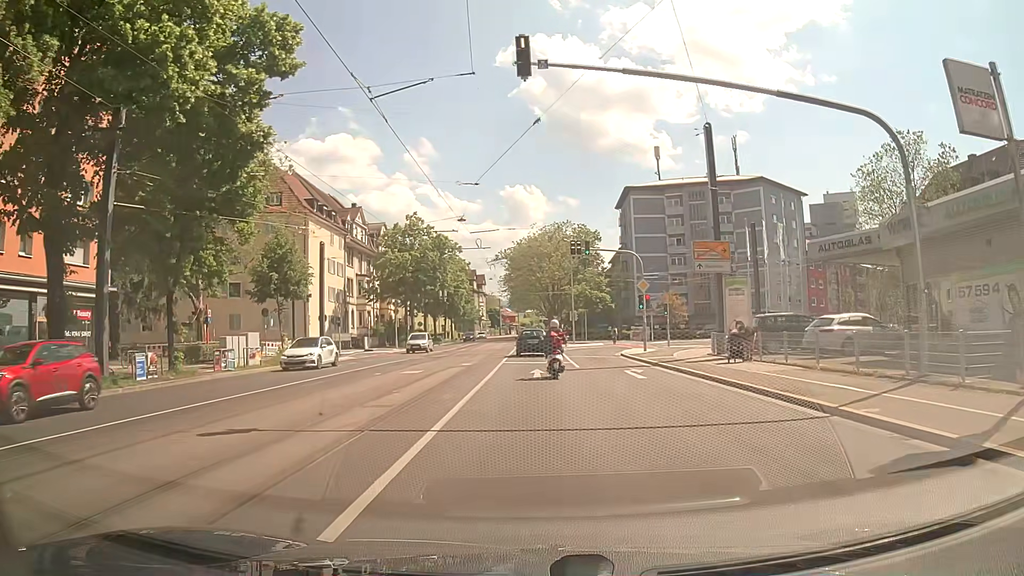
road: primary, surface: asphalt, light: Day
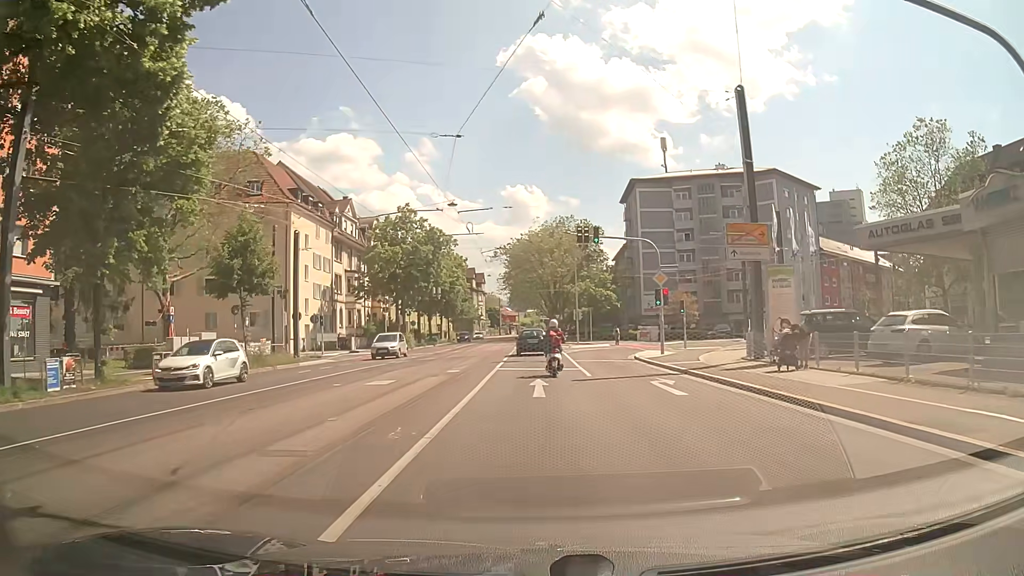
(+0.1, +5.0) m; 0°
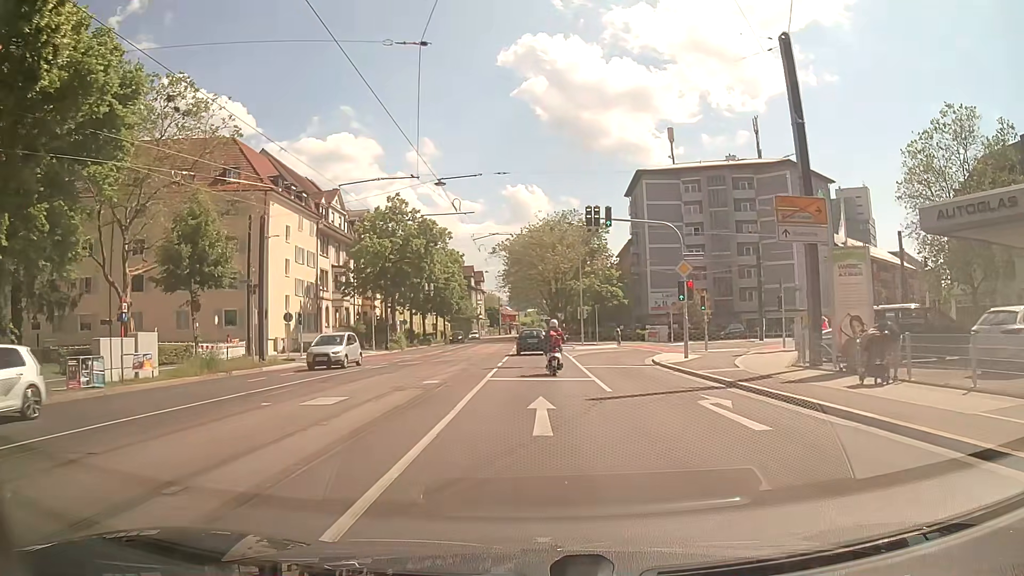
(0.0, +5.1) m; +1°
(0, +10) (0, +20) (0, +30) (0, +40) (0, +50) (0, +60) (-1, +70) (-1, +80) (-1, +90) (-1, +100) m
